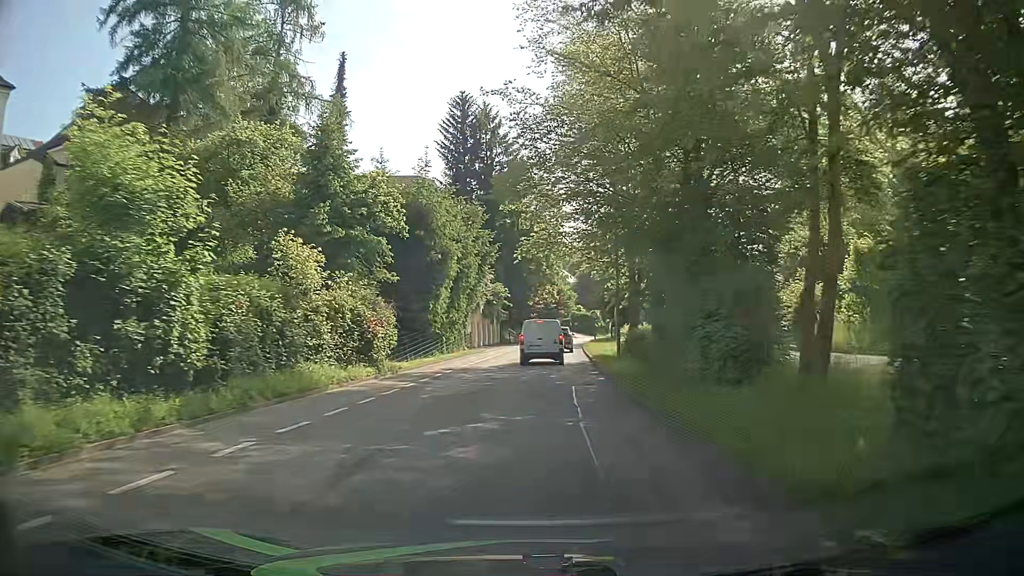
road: tertiary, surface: asphalt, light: Day
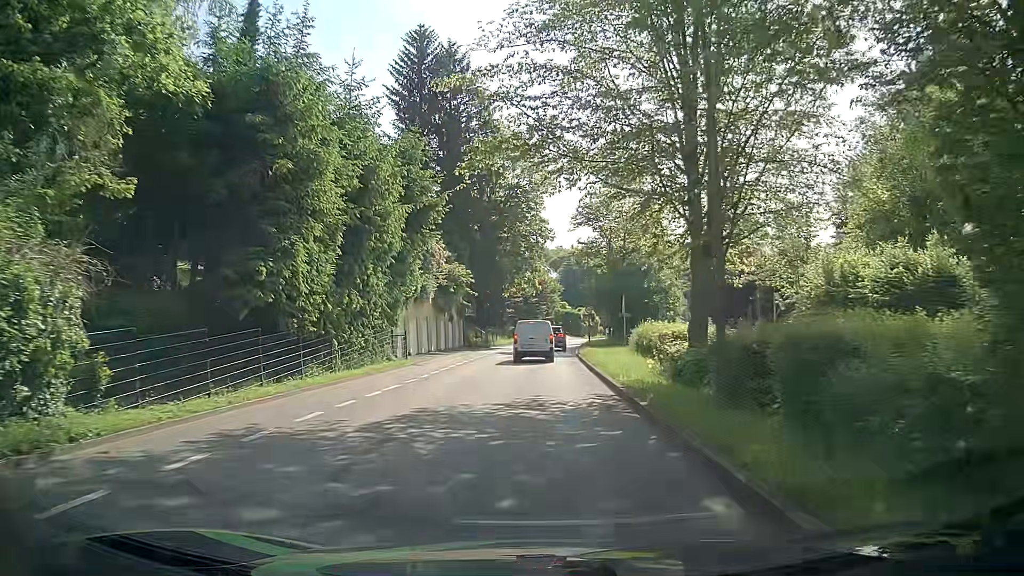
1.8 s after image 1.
(+0.1, +16.8) m; +1°
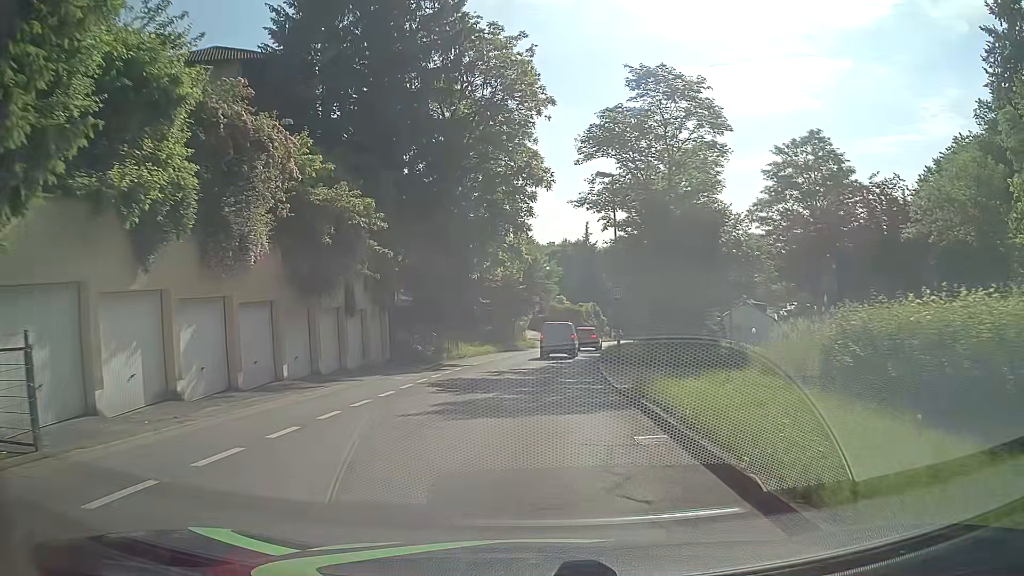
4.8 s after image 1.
(+0.3, +23.3) m; +2°
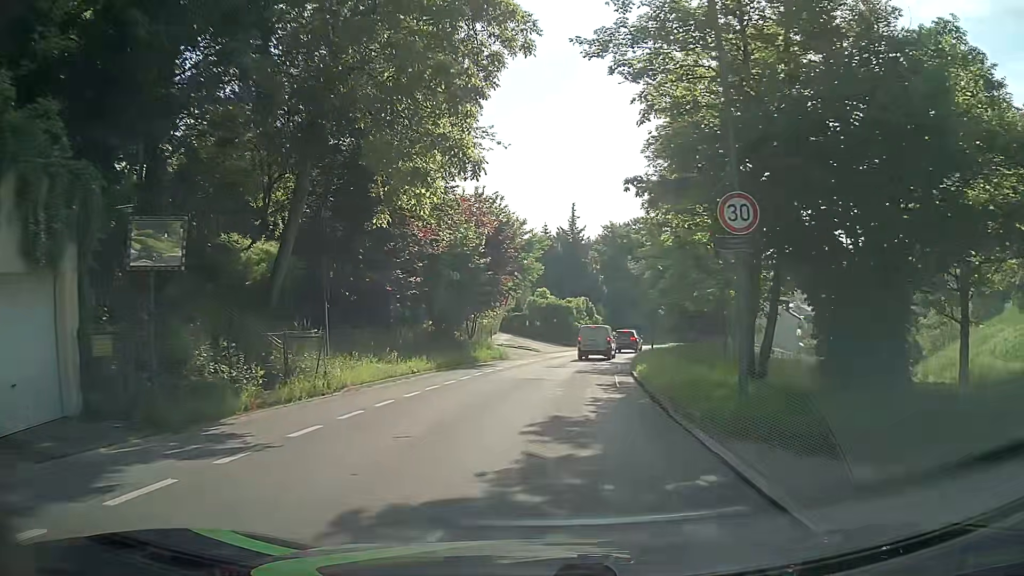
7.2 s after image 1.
(0.0, +19.8) m; +1°
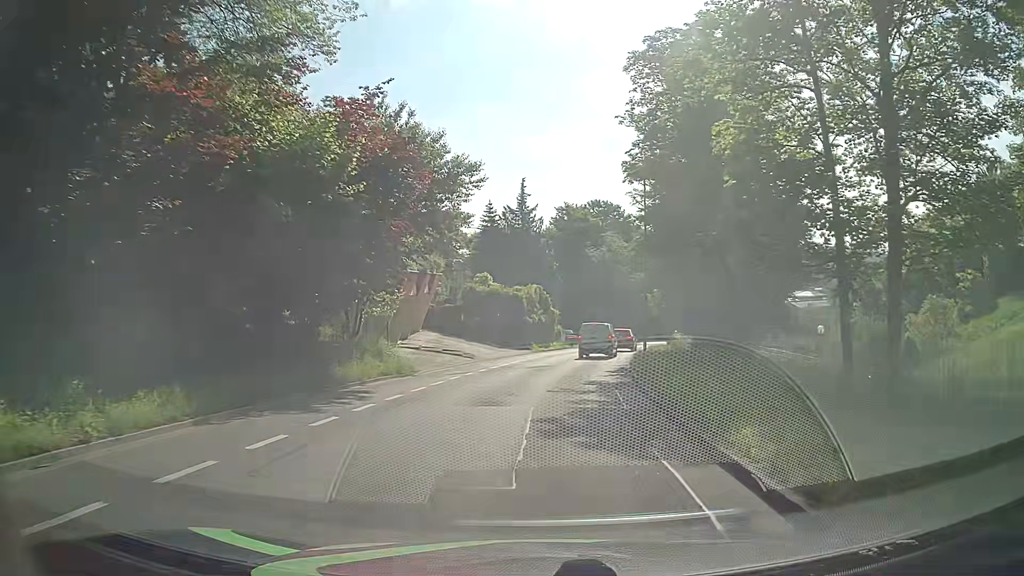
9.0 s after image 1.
(+0.6, +14.9) m; +4°
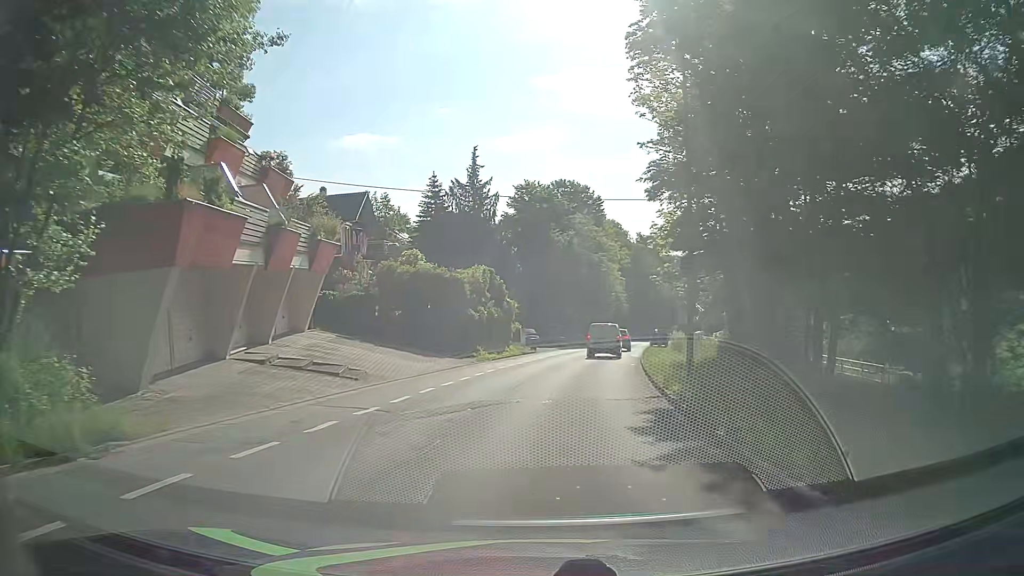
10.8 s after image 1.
(+0.5, +14.4) m; +3°
